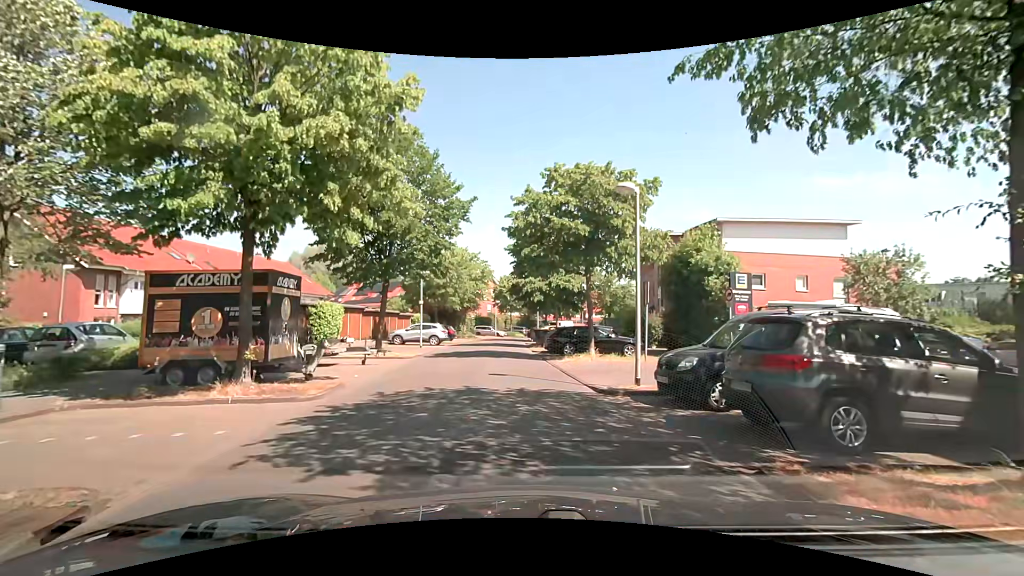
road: residential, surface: asphalt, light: Day
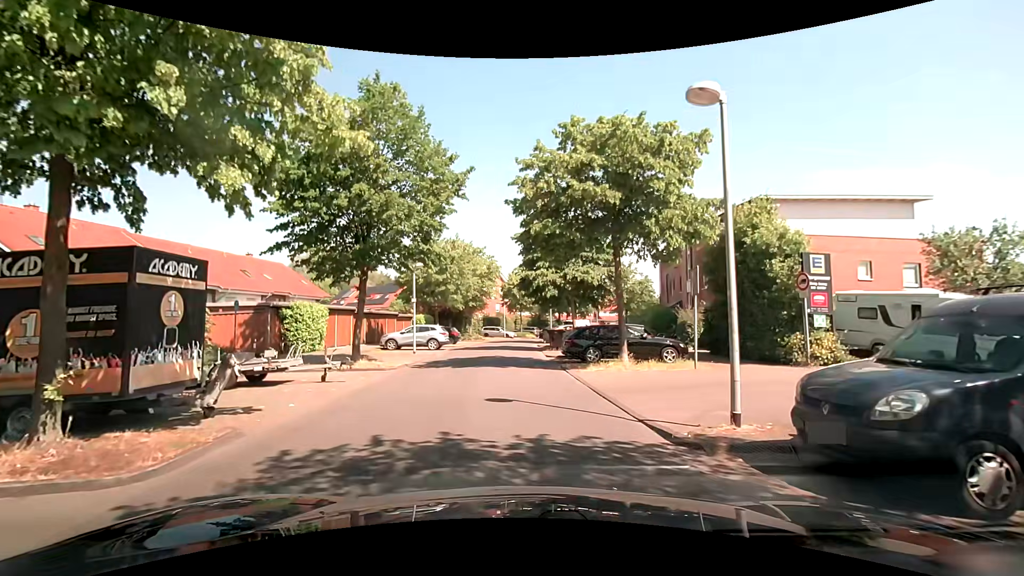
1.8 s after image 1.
(+0.1, +4.8) m; 0°
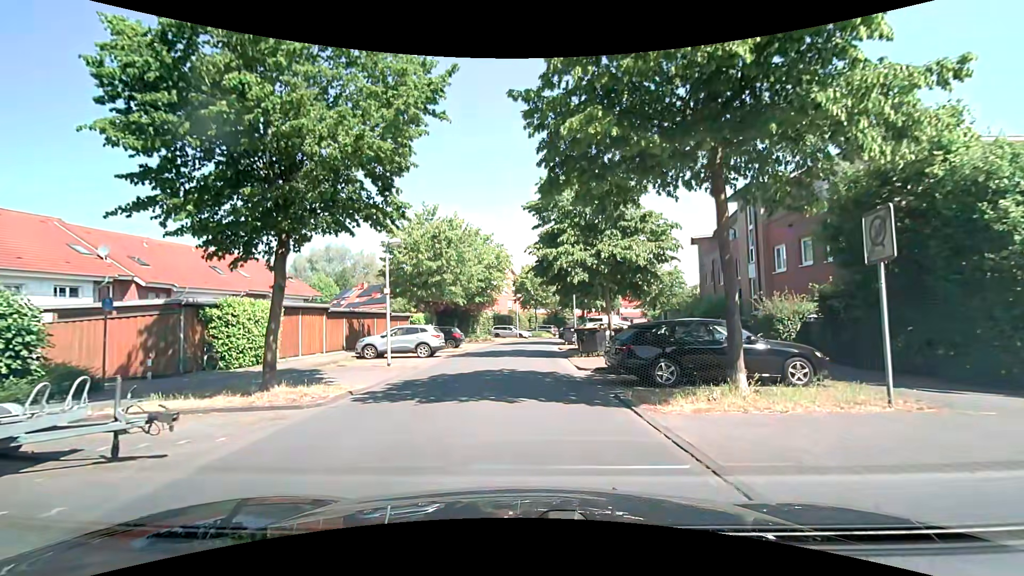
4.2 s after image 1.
(-0.1, +7.8) m; -2°
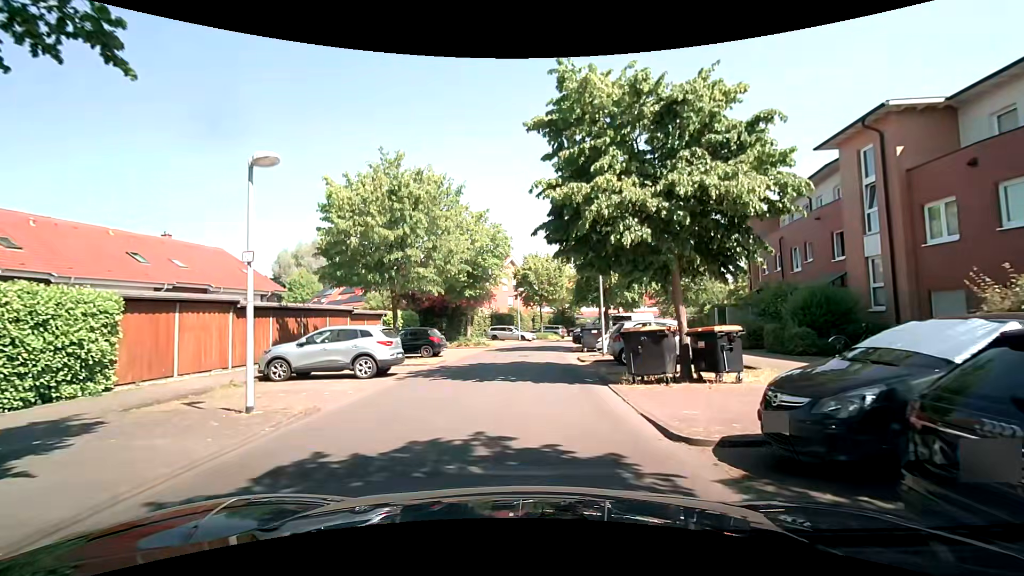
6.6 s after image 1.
(+0.1, +9.5) m; 0°
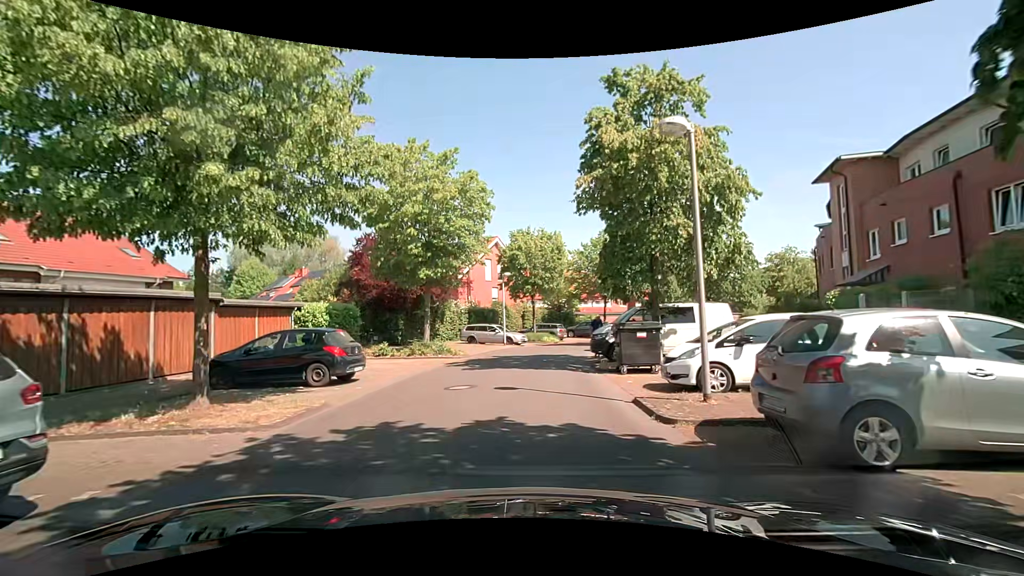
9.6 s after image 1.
(+0.1, +12.2) m; +1°
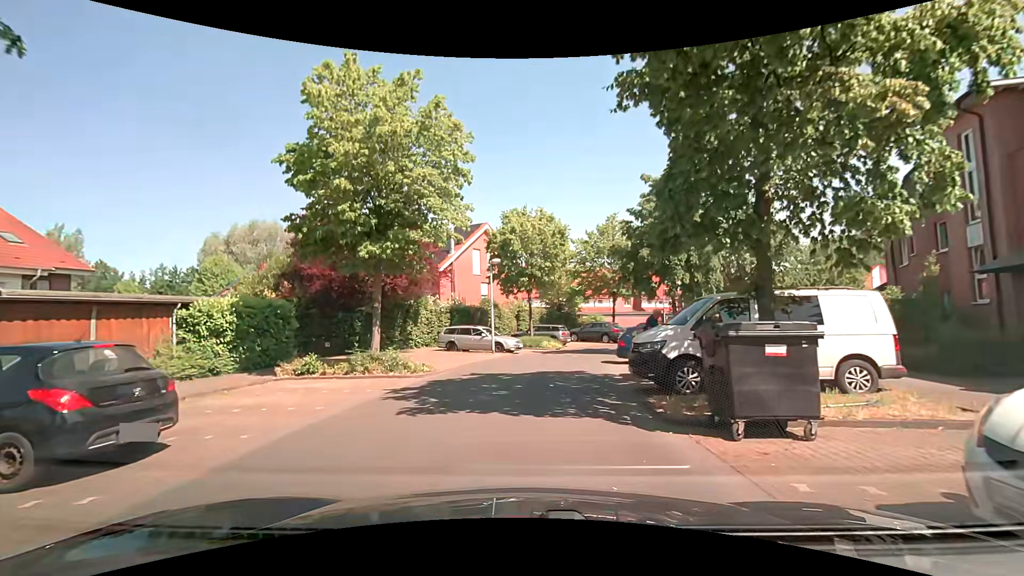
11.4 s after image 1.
(+0.2, +7.6) m; +2°
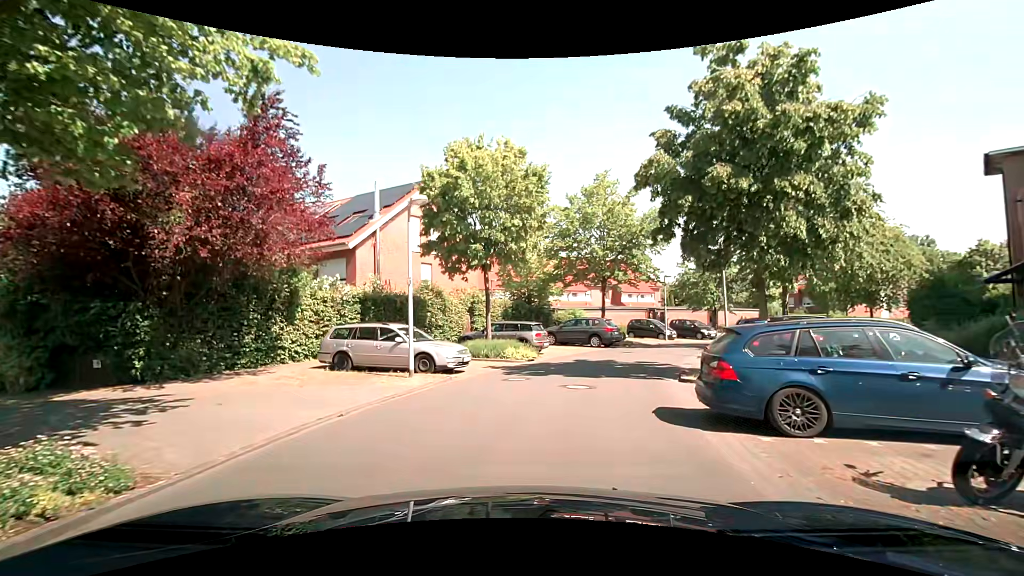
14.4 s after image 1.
(+0.2, +11.8) m; +3°
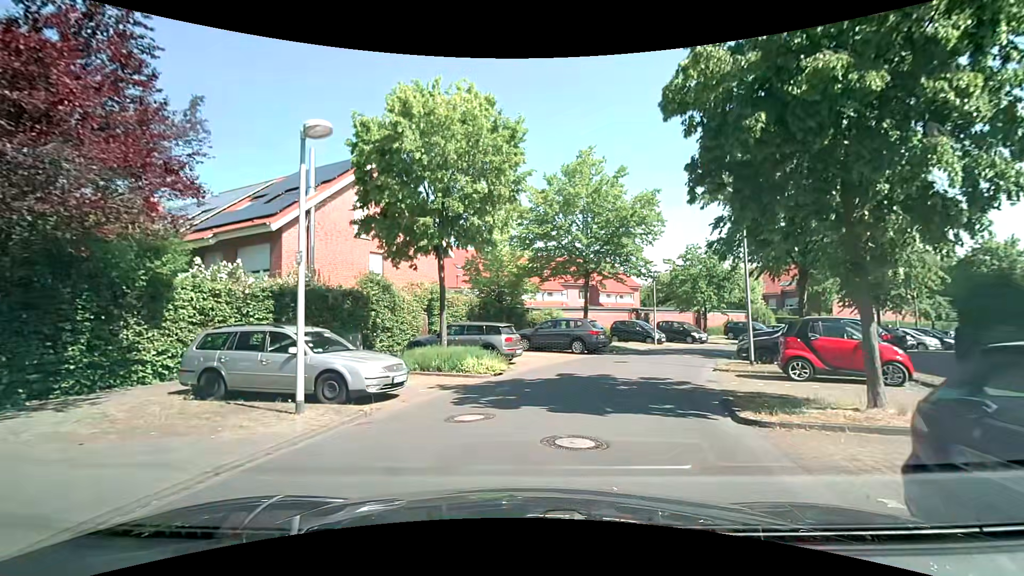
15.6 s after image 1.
(+0.1, +4.8) m; +2°
